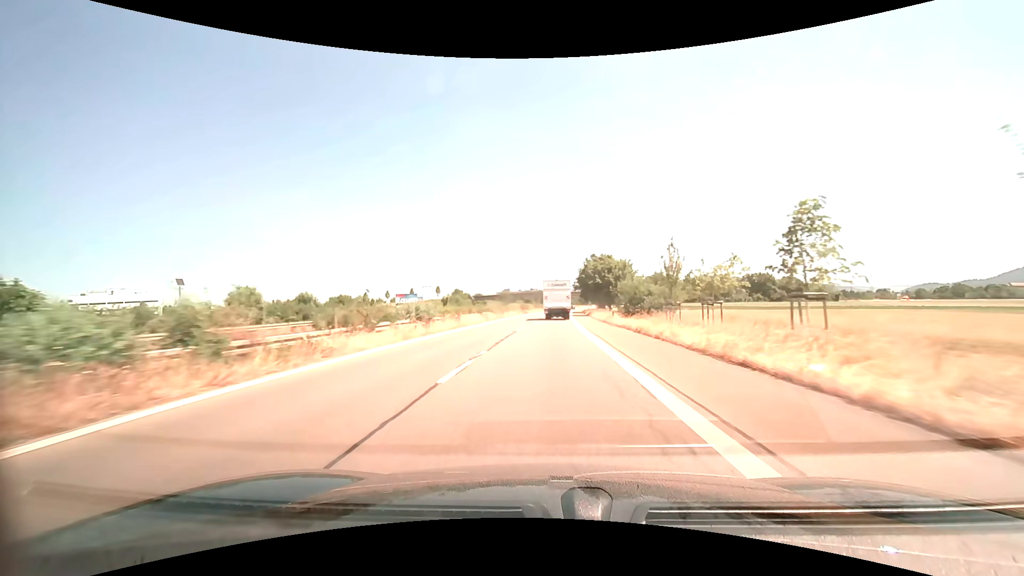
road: trunk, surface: asphalt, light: Day
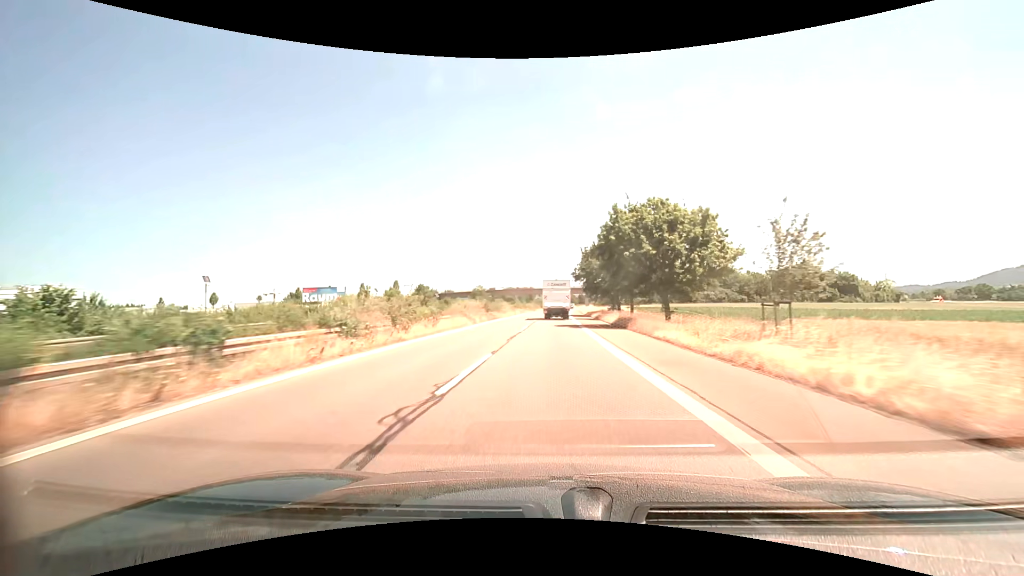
(+0.3, +37.4) m; +2°
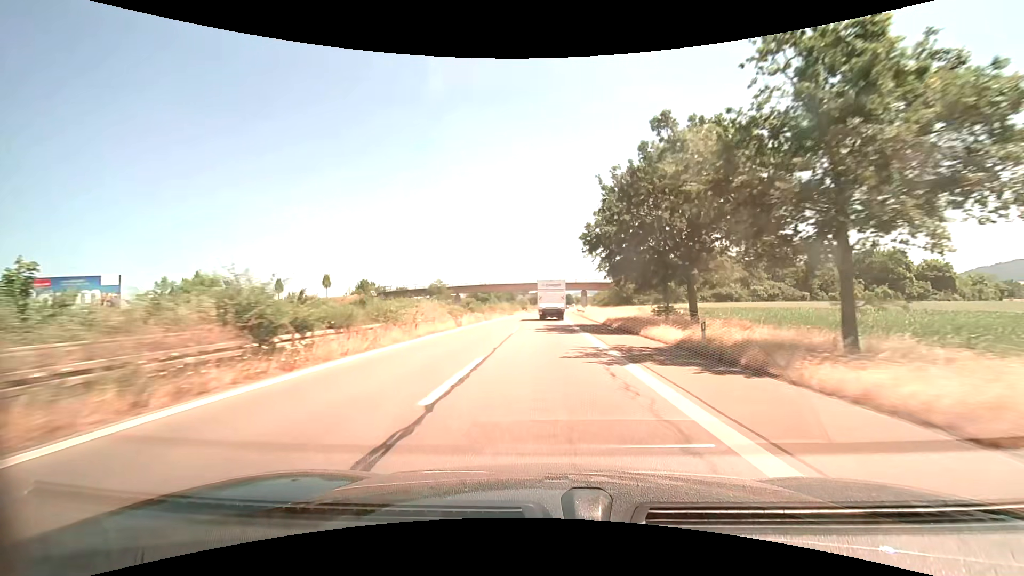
(+0.5, +37.3) m; +2°
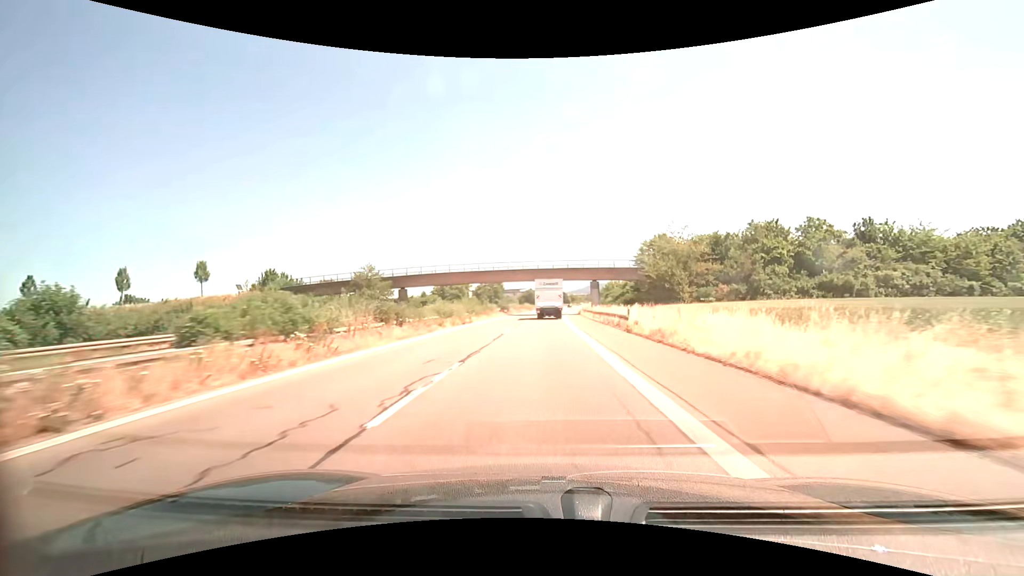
(+0.1, +37.1) m; +1°
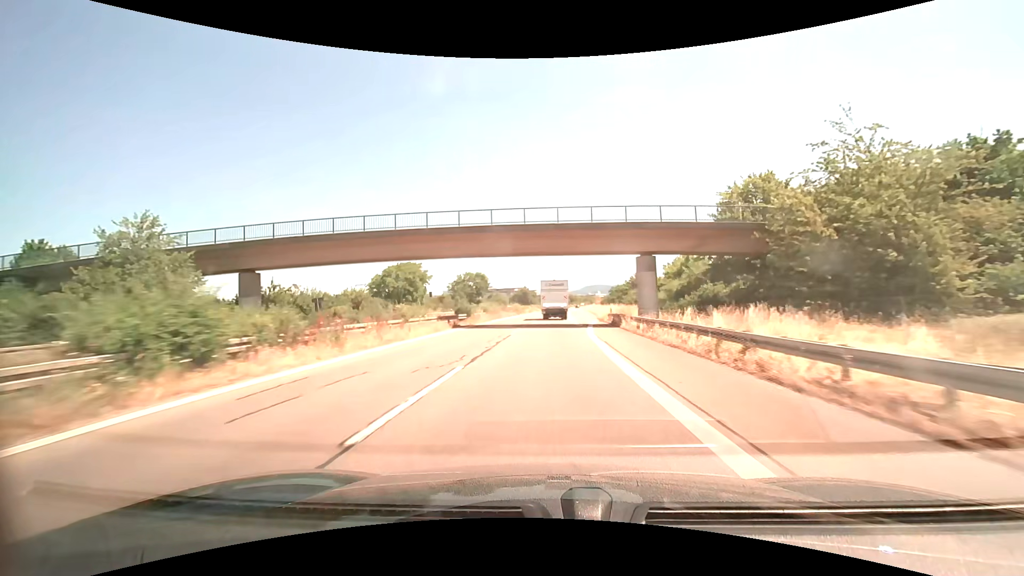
(+0.1, +37.0) m; 0°
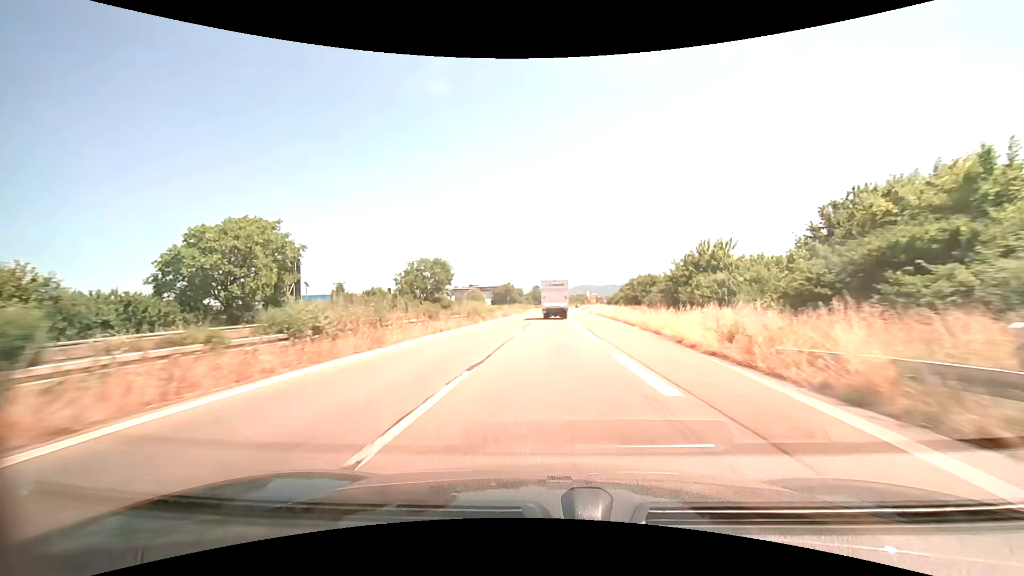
(+0.3, +36.9) m; +1°
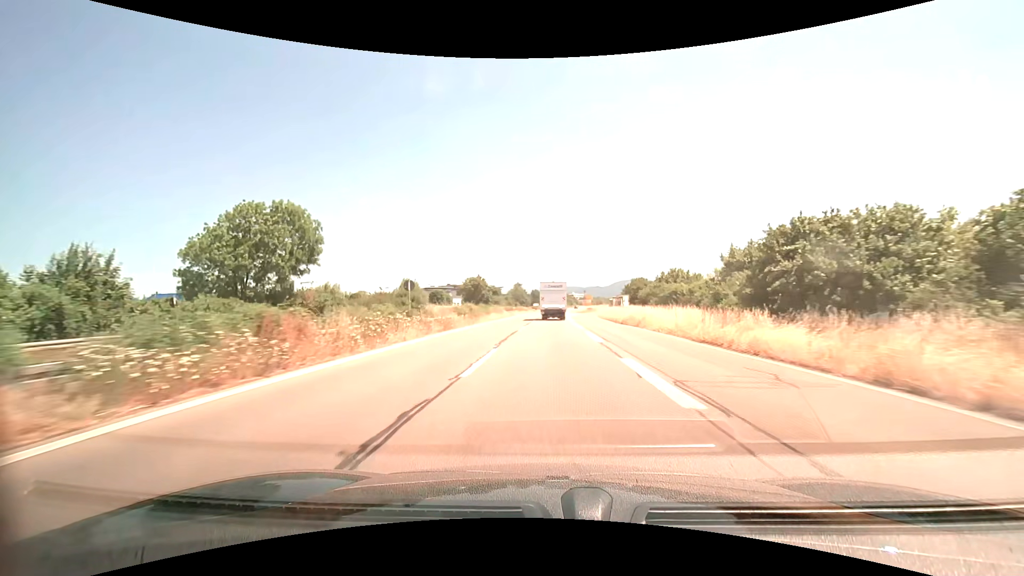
(+0.7, +49.4) m; +2°
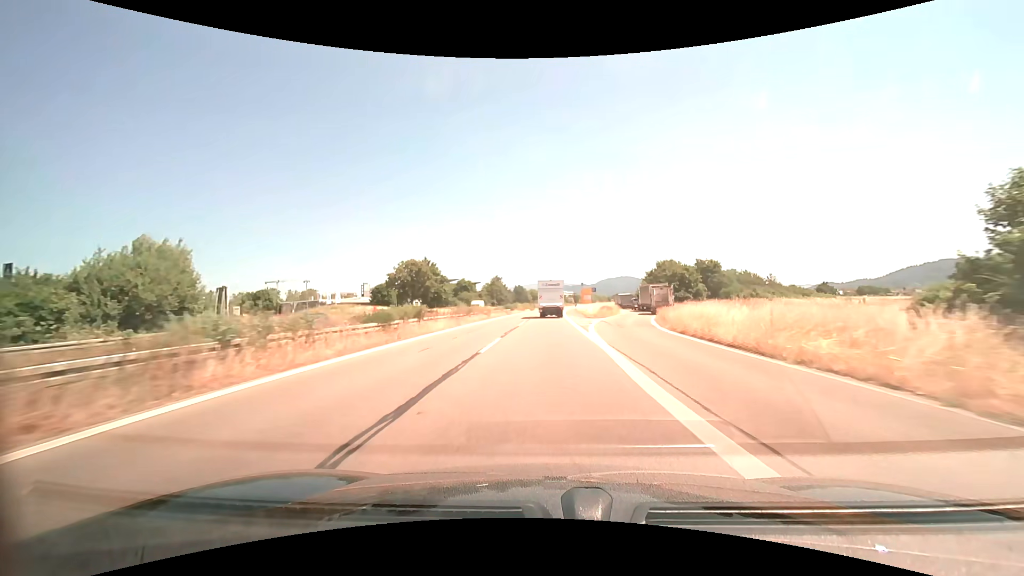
(+0.9, +49.9) m; +1°
(0, +10) (0, +20) (0, +30) (0, +40) (0, +50) (+1, +60) (+1, +70) (+1, +80) (+2, +90) (+2, +100) m
